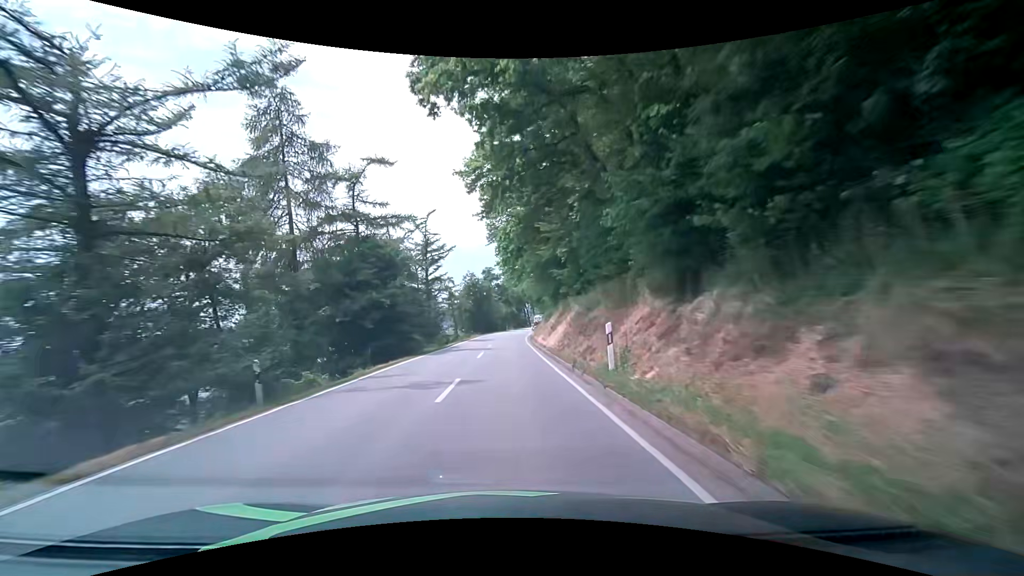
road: secondary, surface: asphalt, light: Day
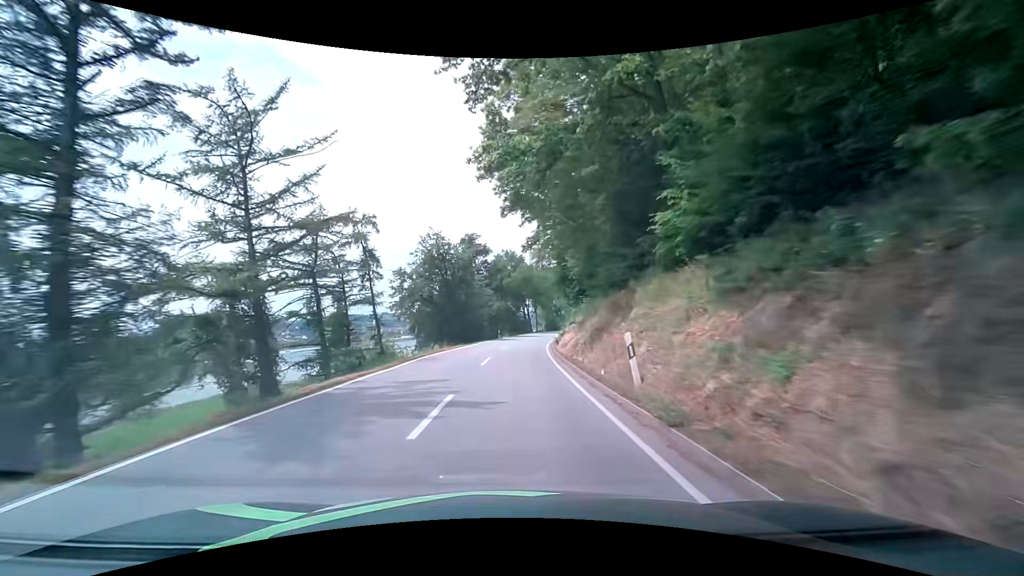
(0.0, +39.7) m; 0°
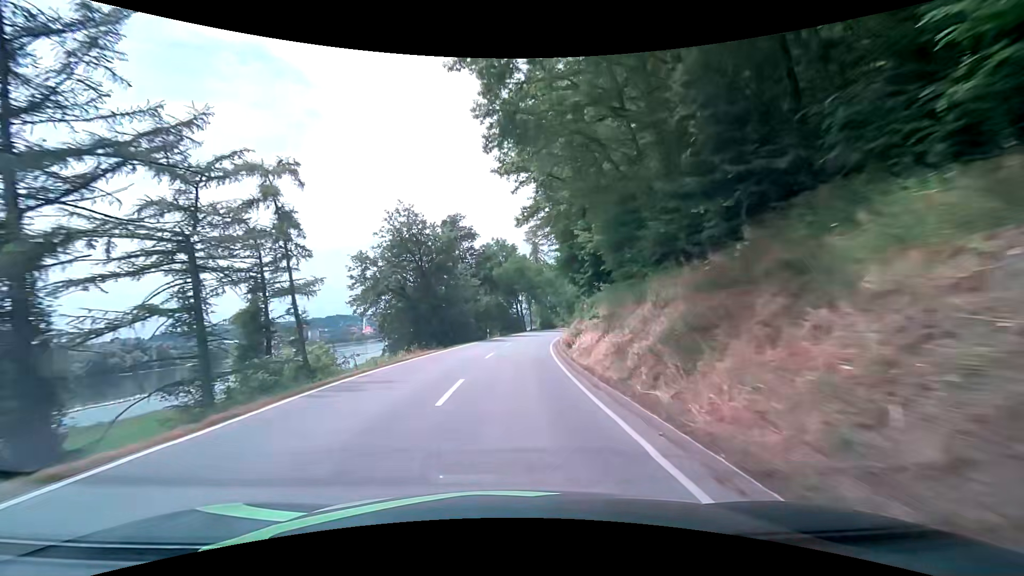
(+0.2, +9.9) m; +2°
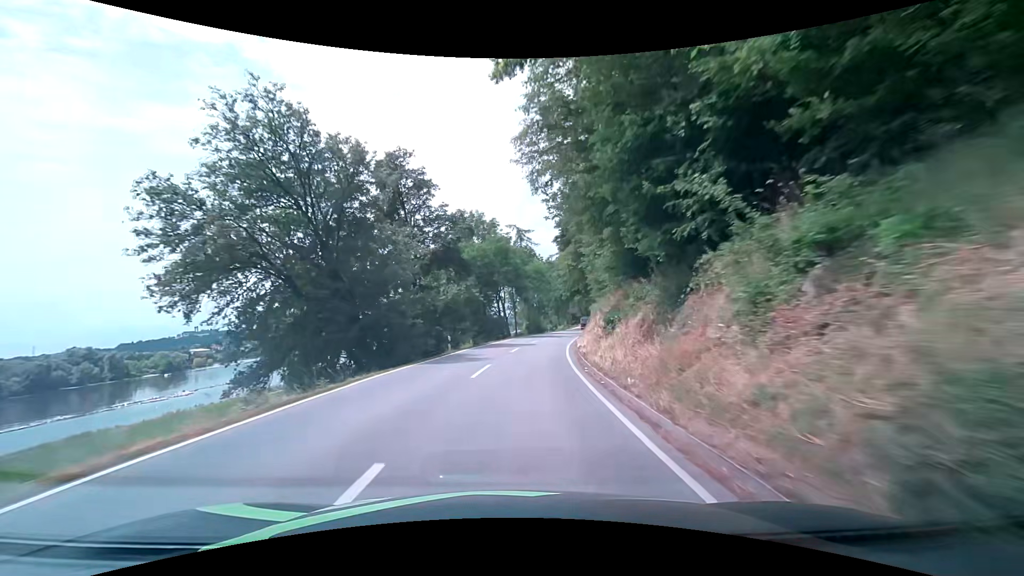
(+0.1, +19.8) m; +2°
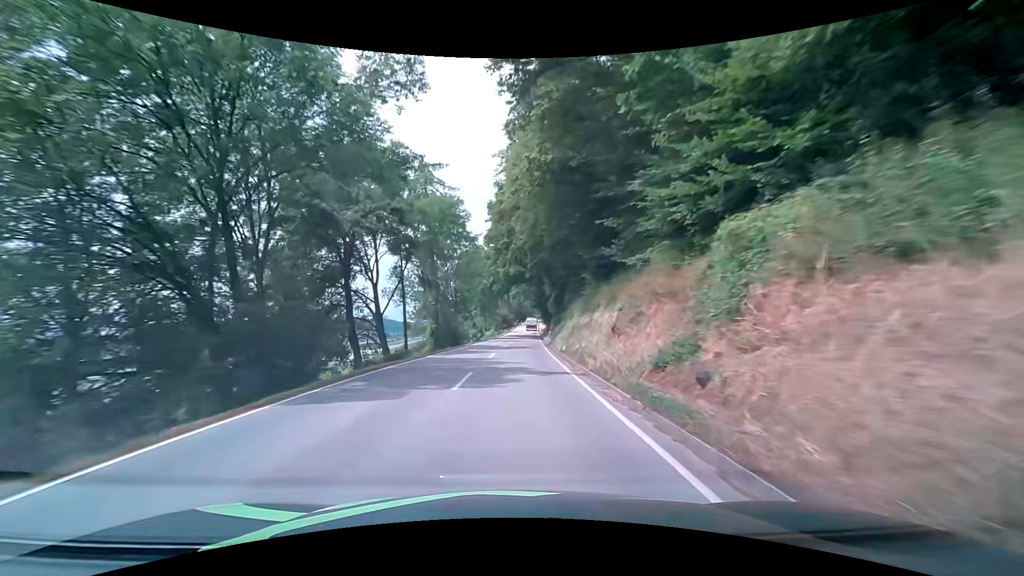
(+3.0, +39.2) m; +8°
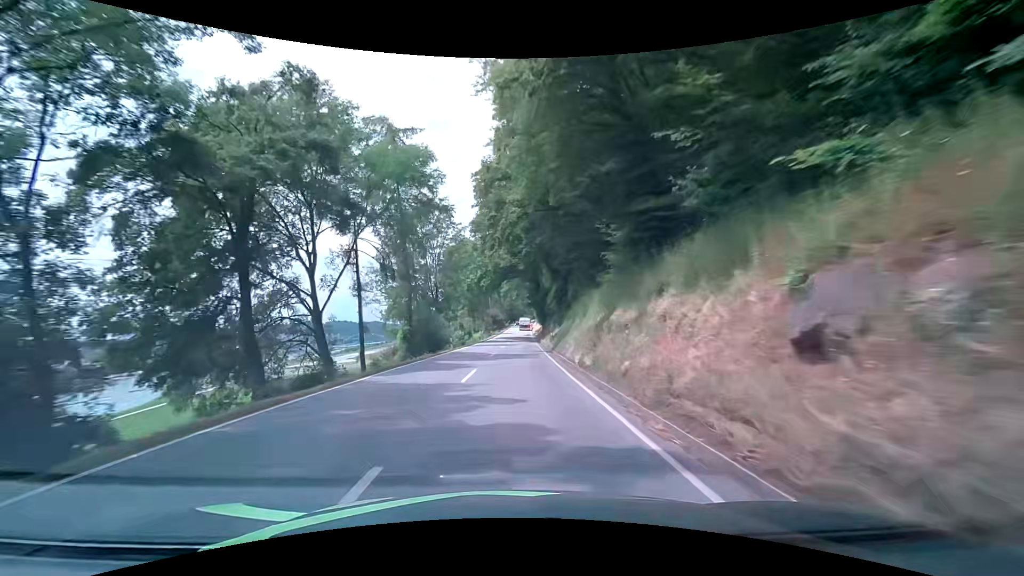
(+0.2, +9.8) m; +1°
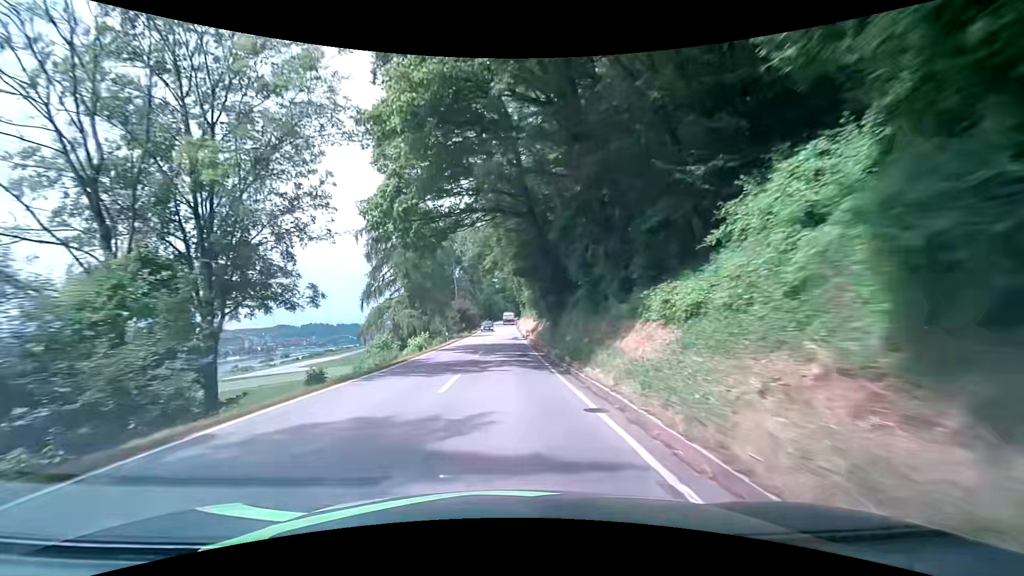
(+1.2, +39.3) m; +2°
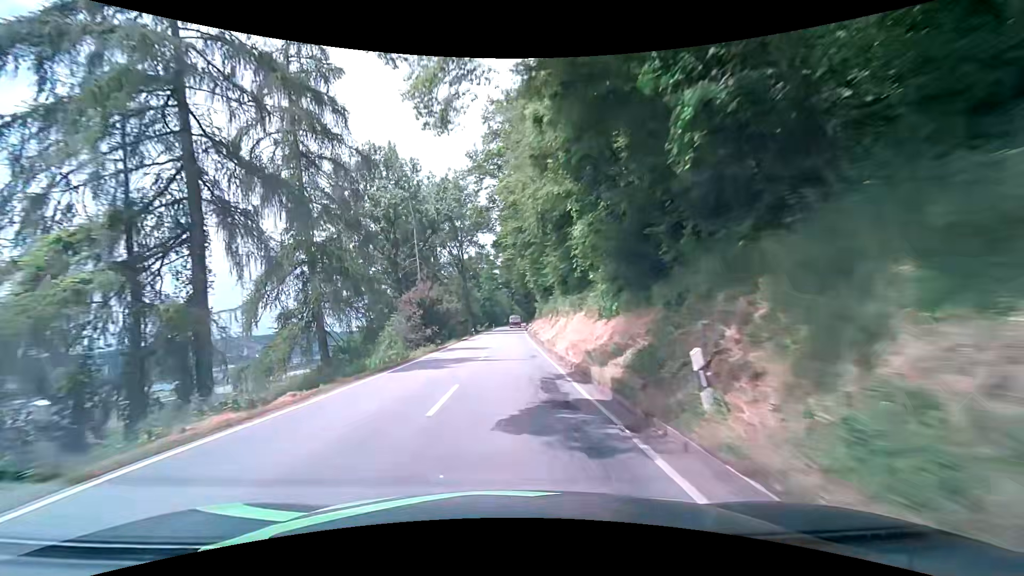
(+0.2, +40.0) m; 0°
(0, +10) (0, +20) (0, +30) (0, +40) (0, +50) (0, +60) (0, +70) (0, +80) (0, +90) (+1, +100) m
